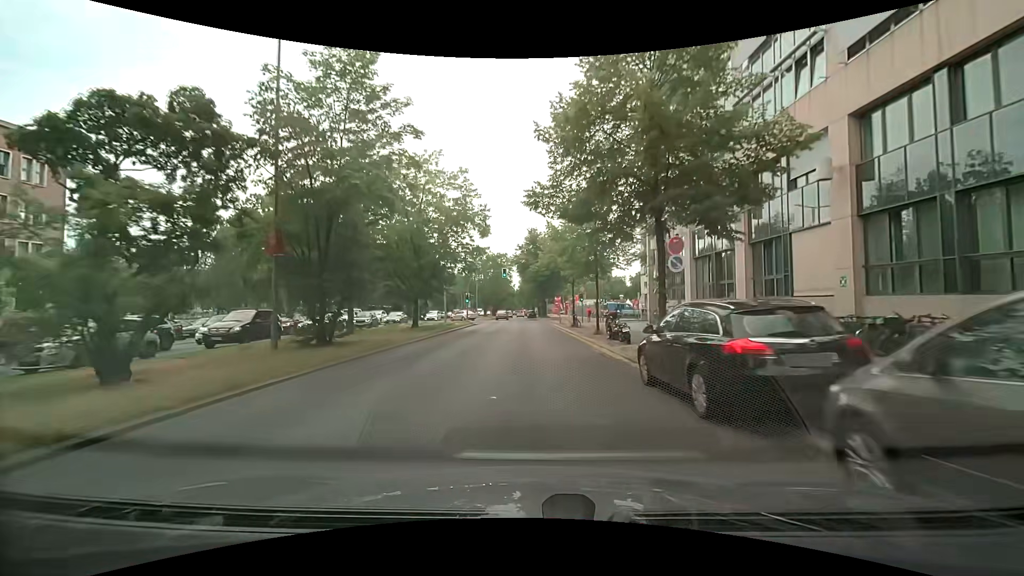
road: primary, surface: asphalt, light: Day
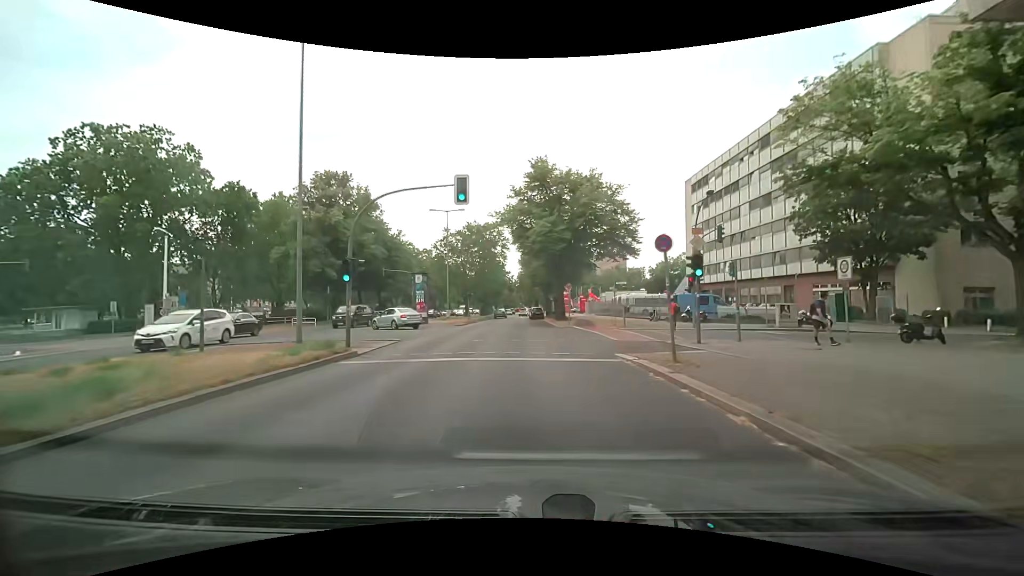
(-0.1, +35.9) m; 0°
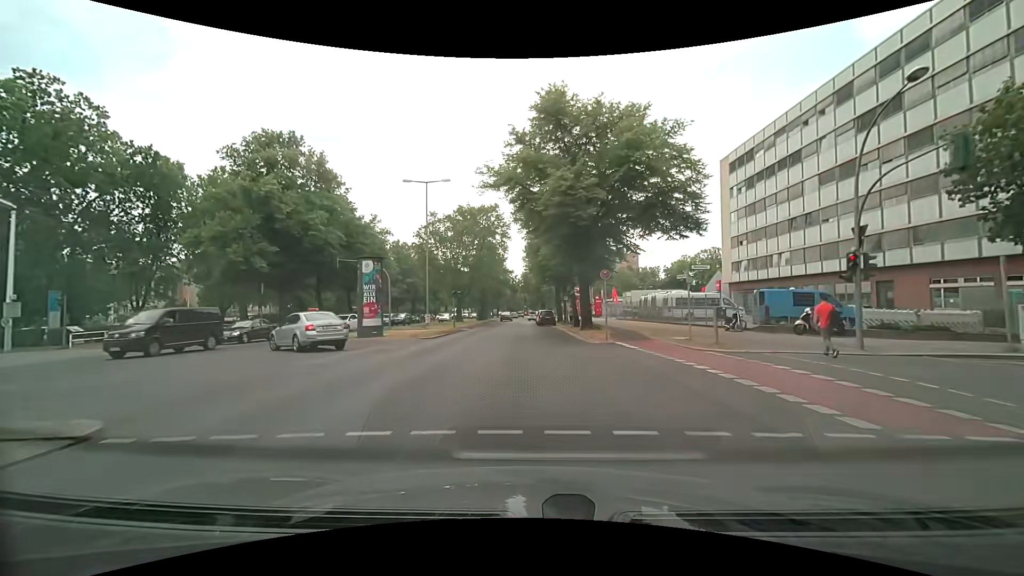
(-0.1, +14.7) m; -1°
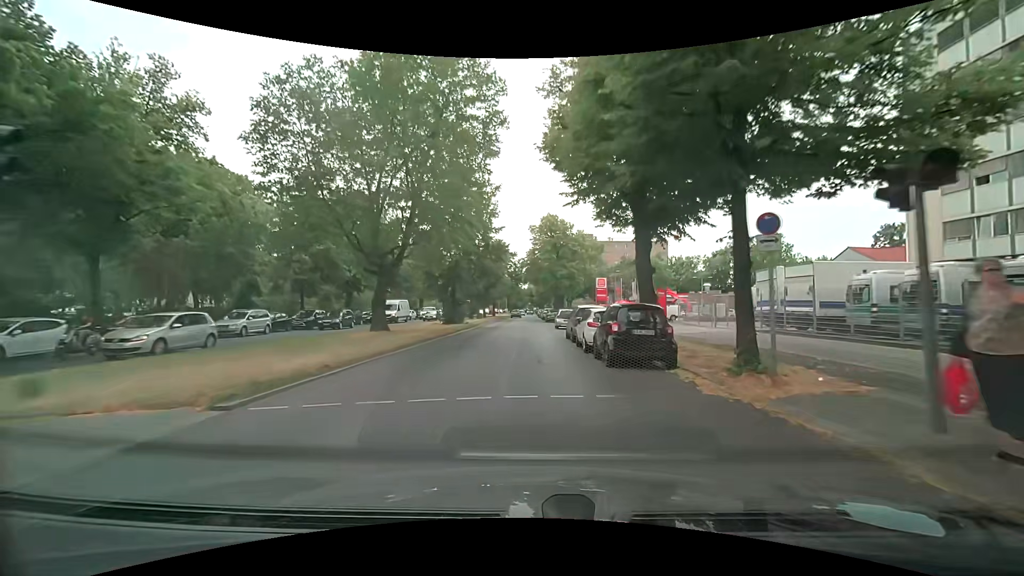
(-0.3, +36.2) m; 0°
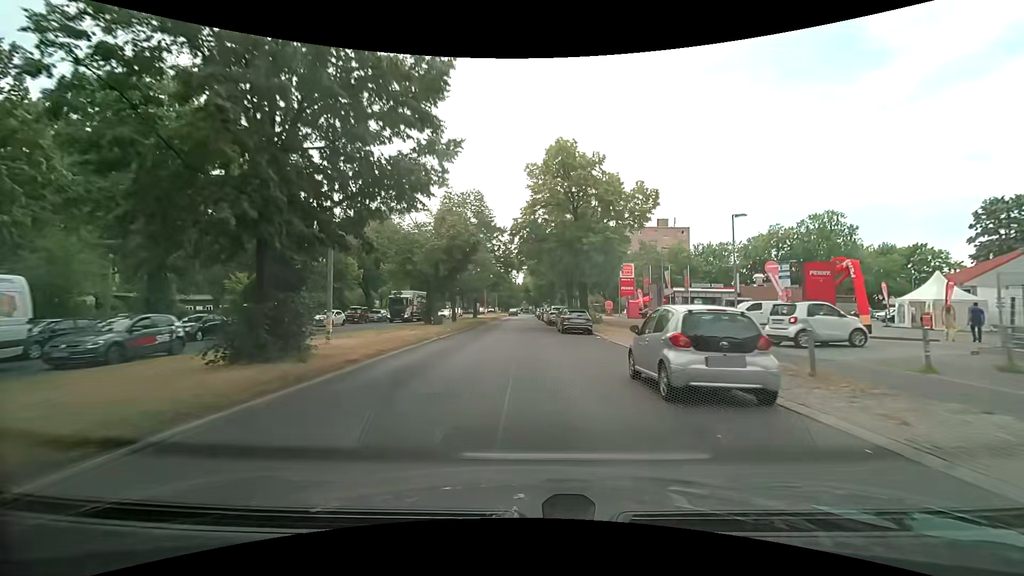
(+0.3, +28.7) m; +1°
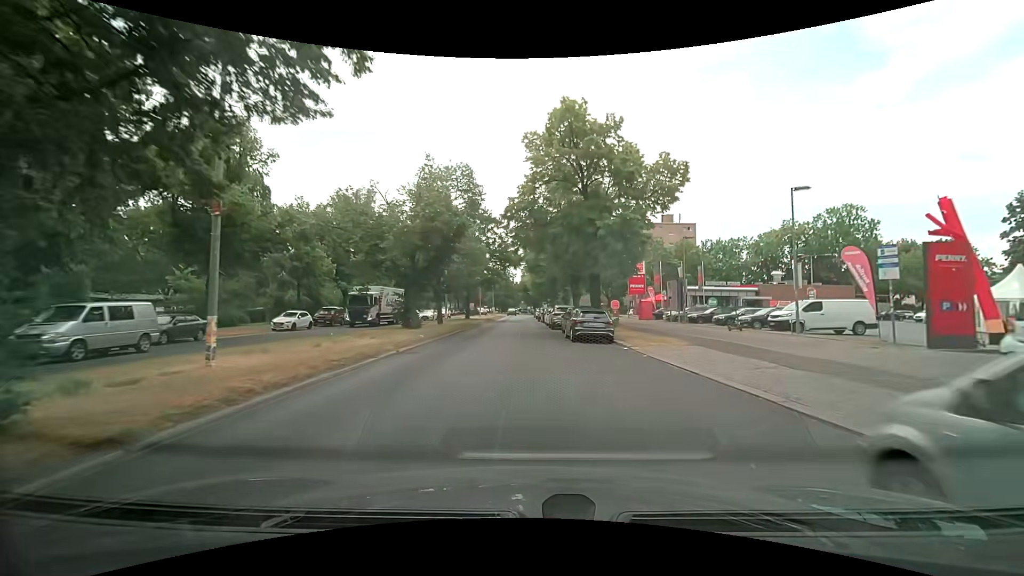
(-0.1, +7.1) m; -1°
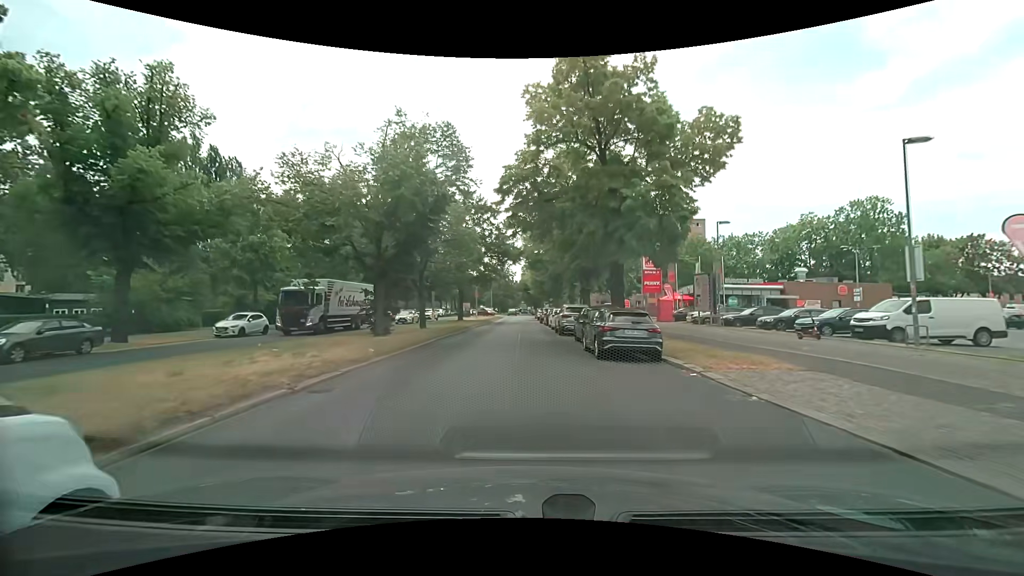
(+0.1, +7.1) m; 0°
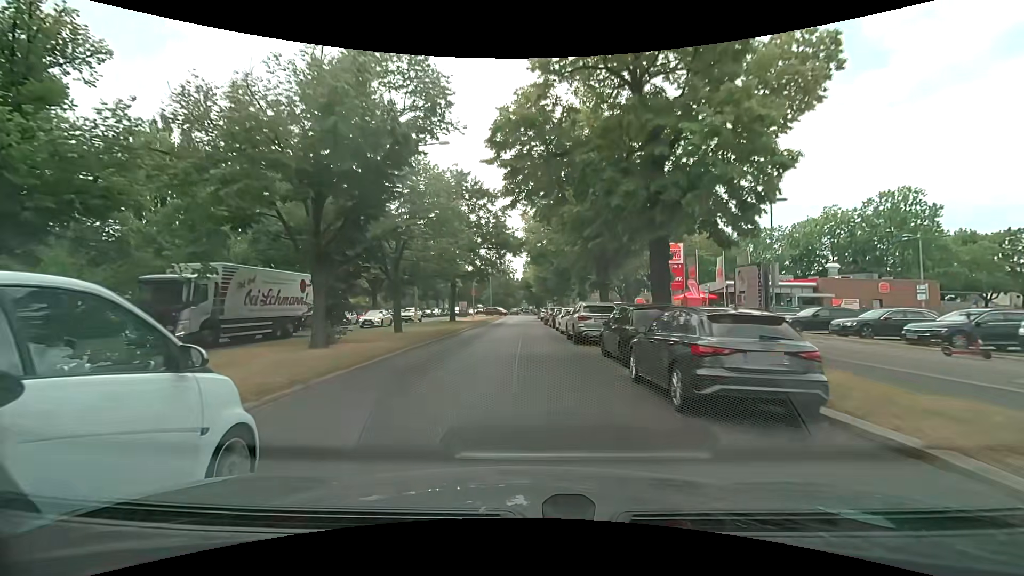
(0.0, +7.1) m; 0°
(0, +10) (0, +20) (0, +30) (0, +40) (0, +50) (0, +60) (0, +70) (0, +80) (0, +90) (0, +100) m
